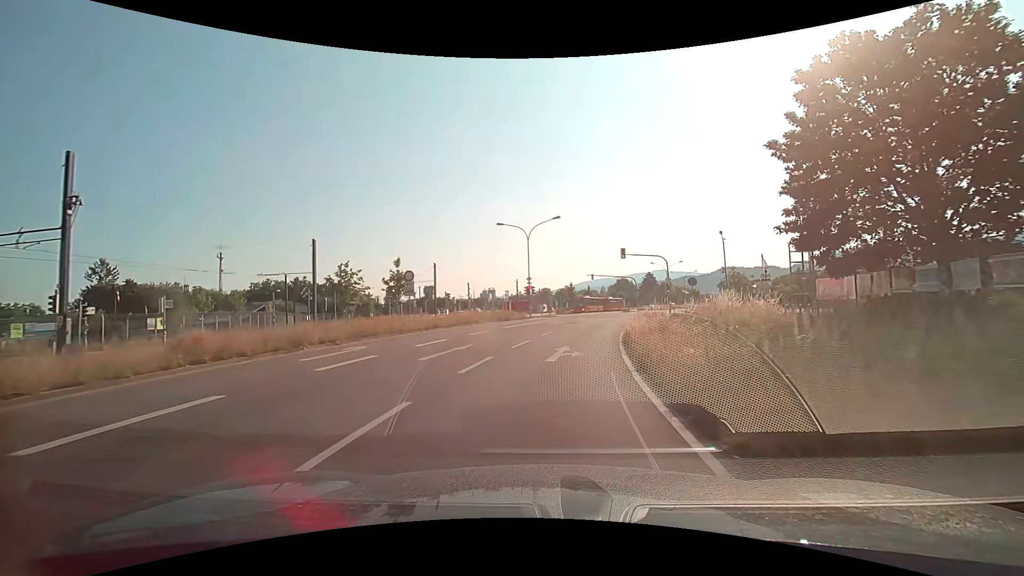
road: secondary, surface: asphalt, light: Day
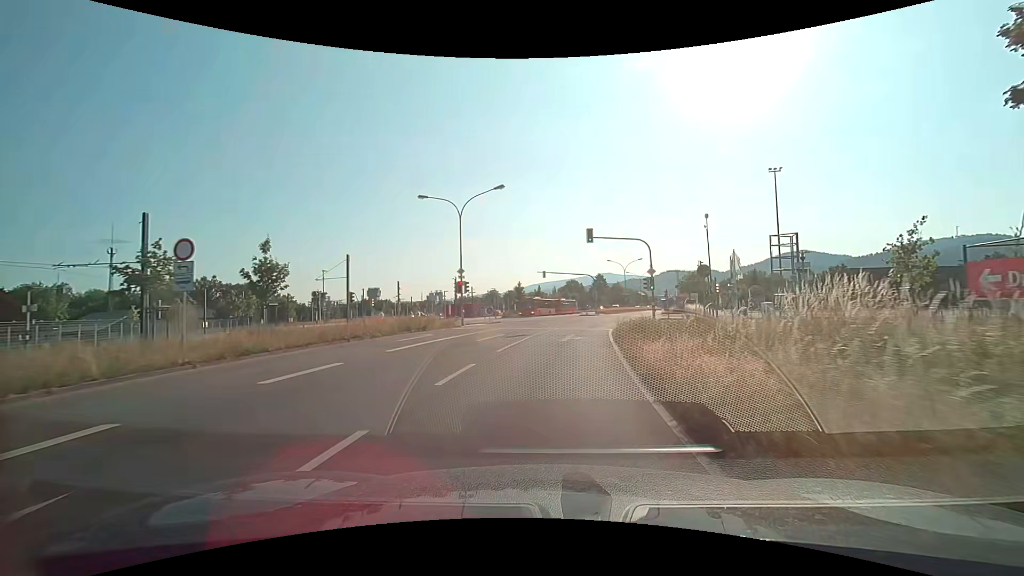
(+0.6, +13.3) m; +5°
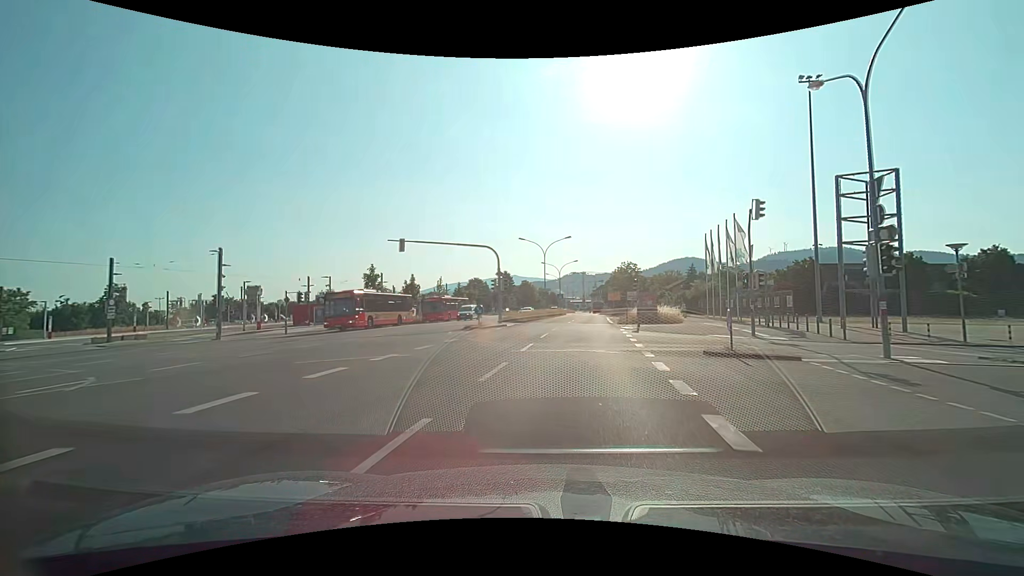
(+3.6, +34.3) m; +11°
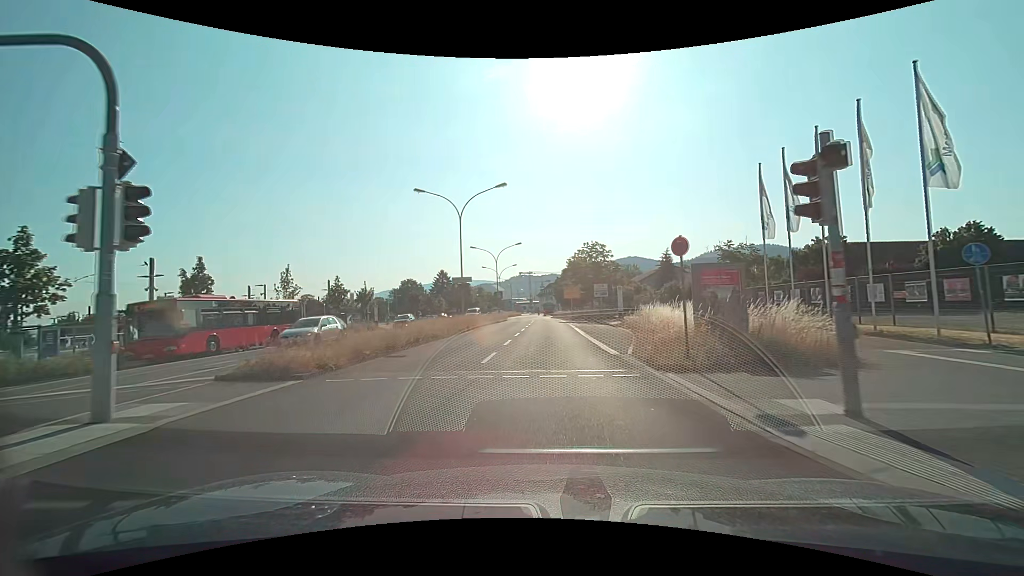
(+2.0, +27.7) m; +6°
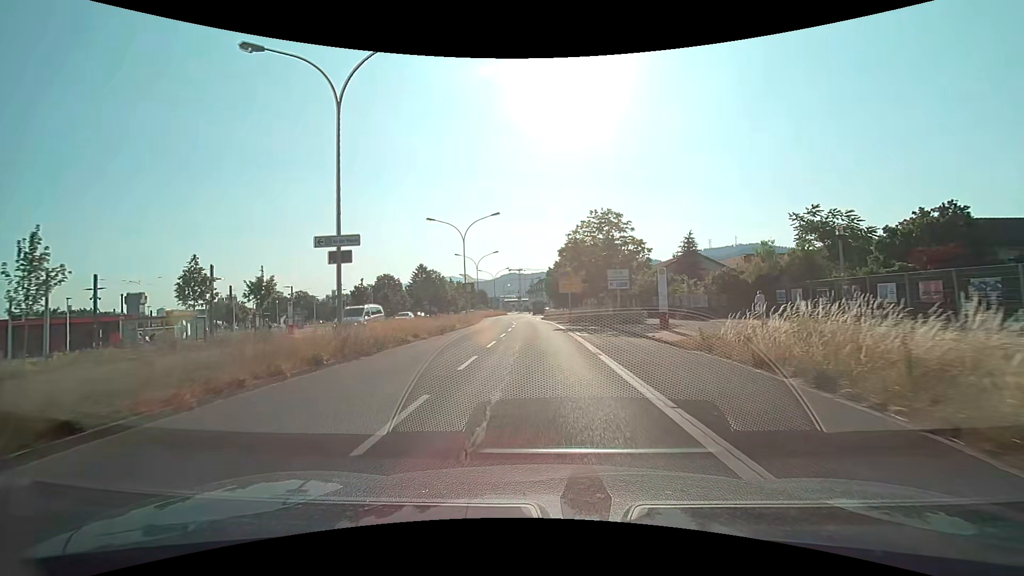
(+0.2, +19.4) m; +1°
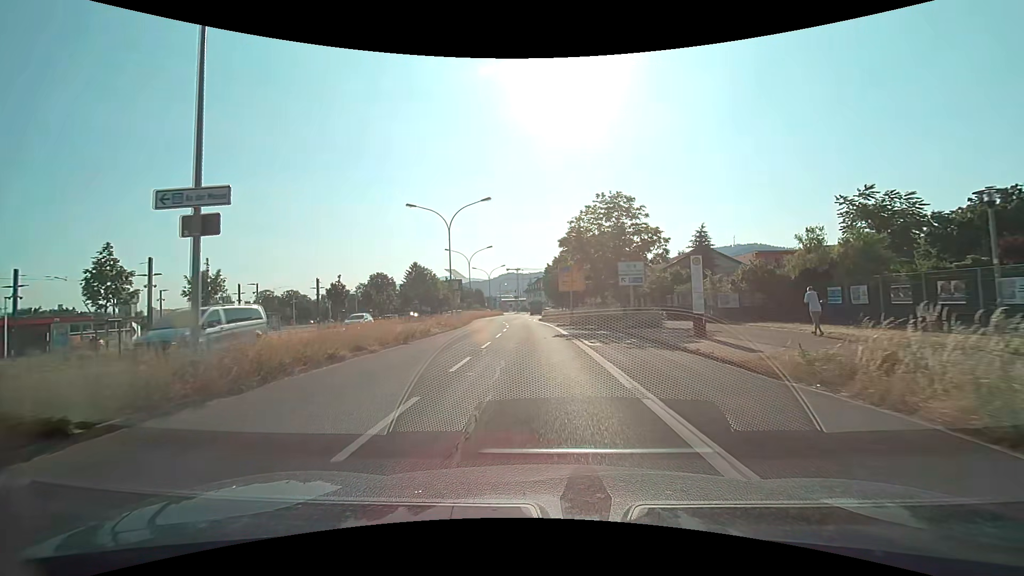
(0.0, +6.2) m; 0°
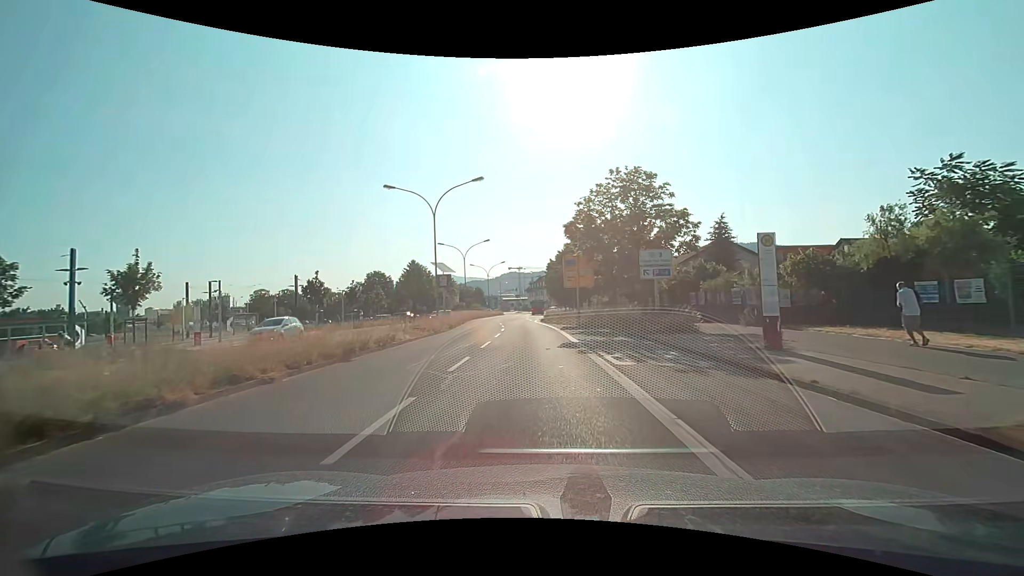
(0.0, +6.0) m; 0°
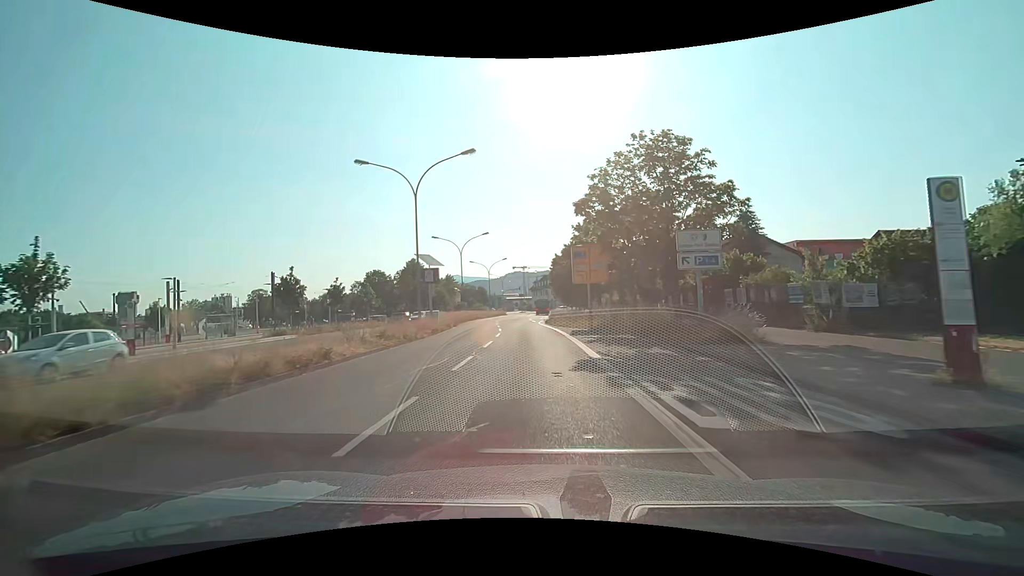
(0.0, +5.9) m; 0°
(0, +10) (-1, +20) (-1, +30) (-2, +40) (-3, +50) (-3, +60) (-3, +70) (-3, +80) (-3, +90) (-3, +100) m
